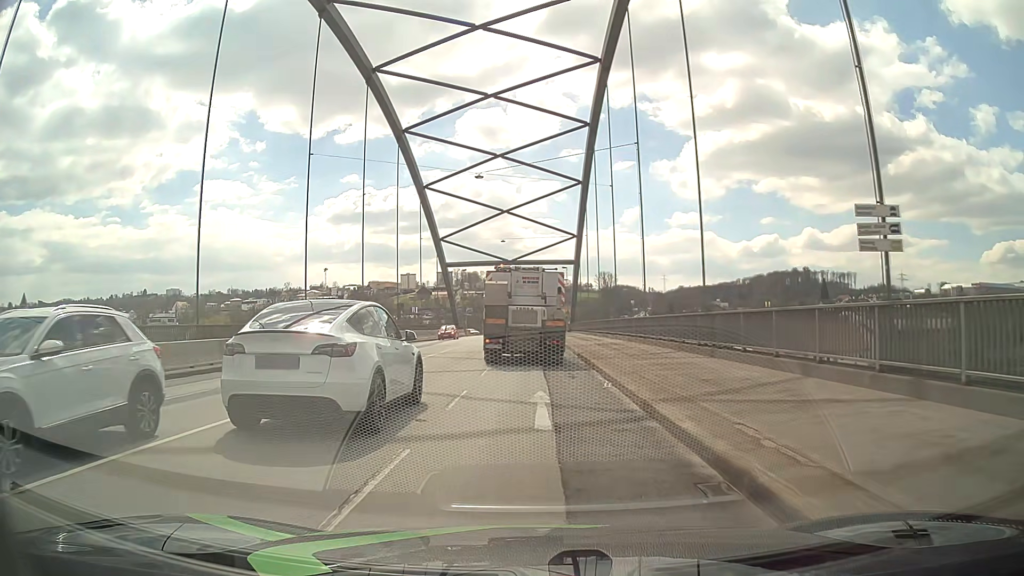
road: primary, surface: asphalt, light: Day
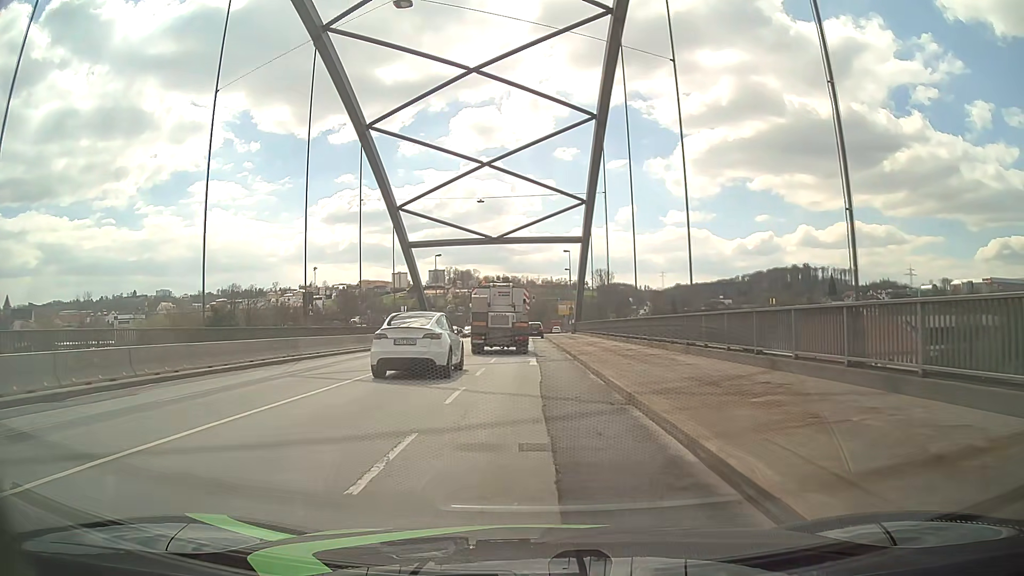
(+0.3, +23.2) m; +1°
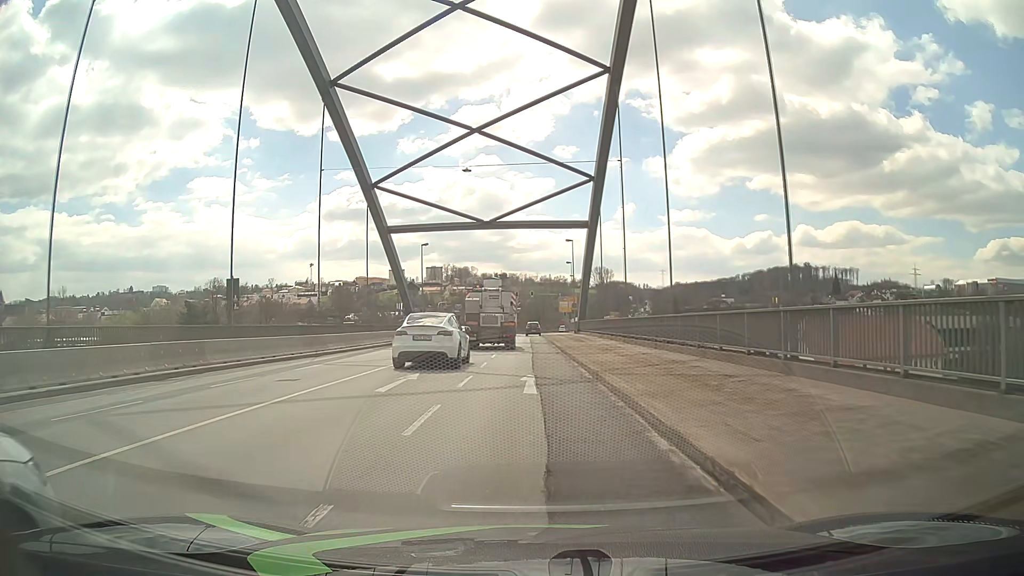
(0.0, +9.3) m; 0°
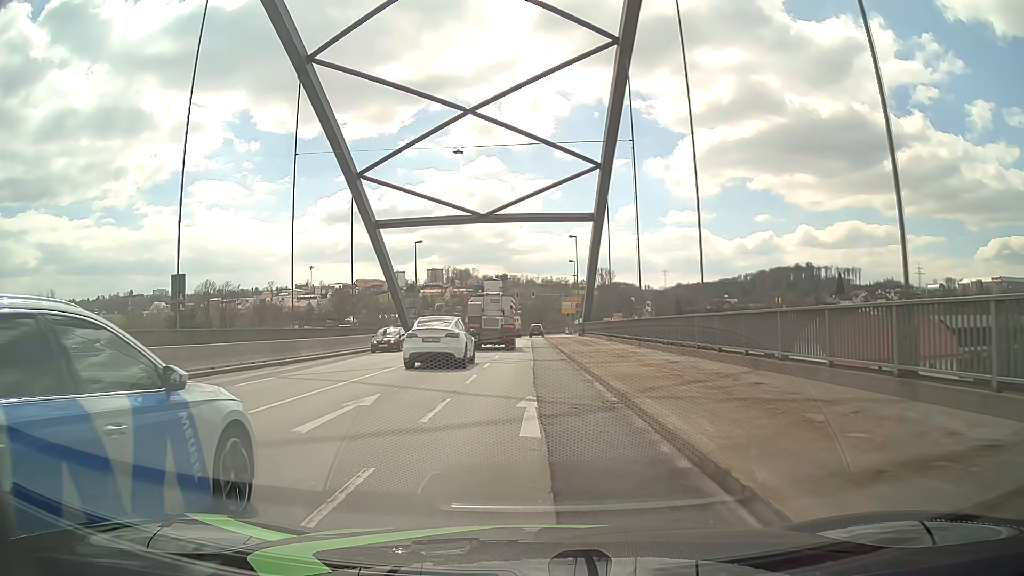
(0.0, +4.7) m; 0°
